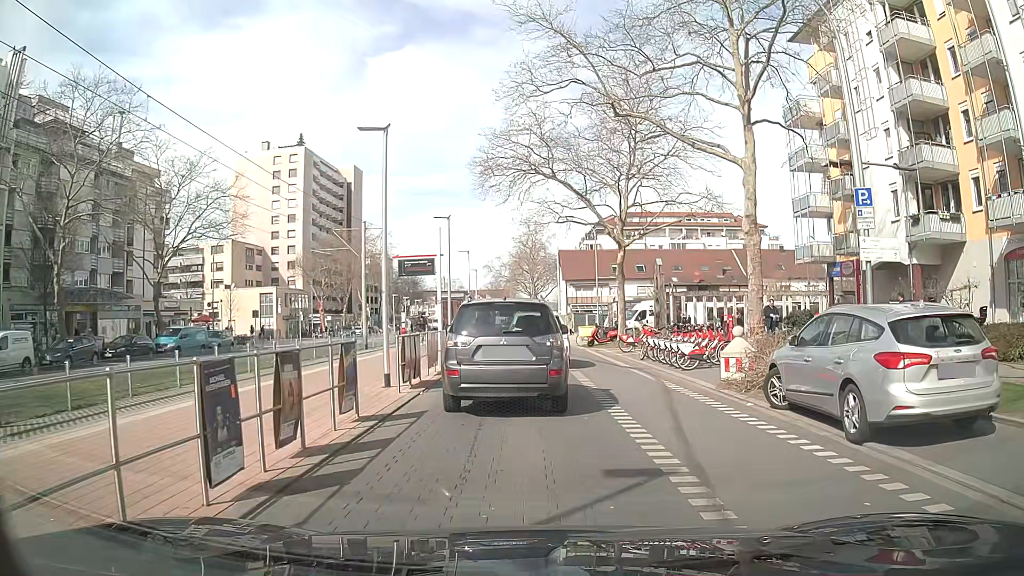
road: tertiary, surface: asphalt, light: Day
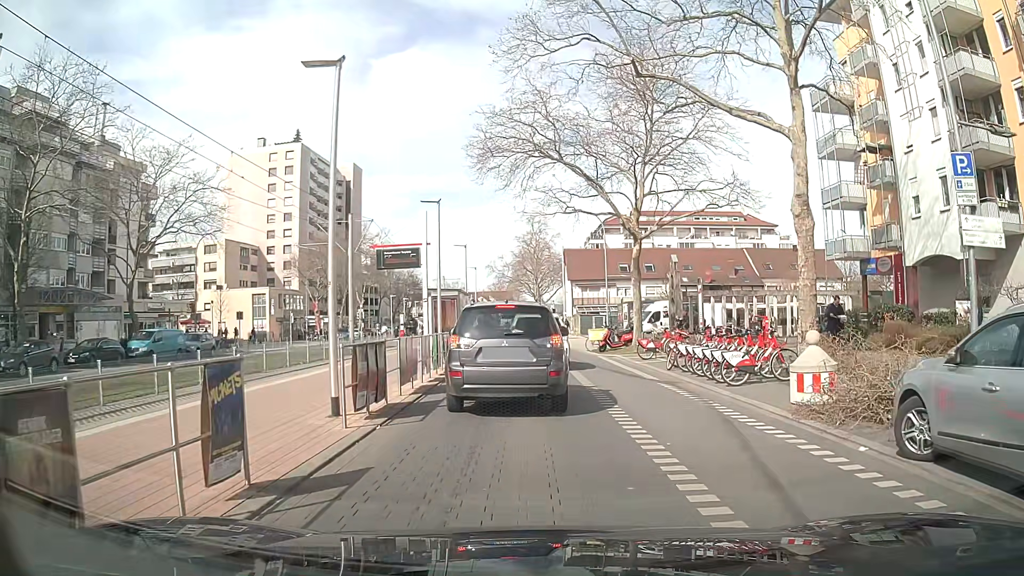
(0.0, +3.8) m; 0°
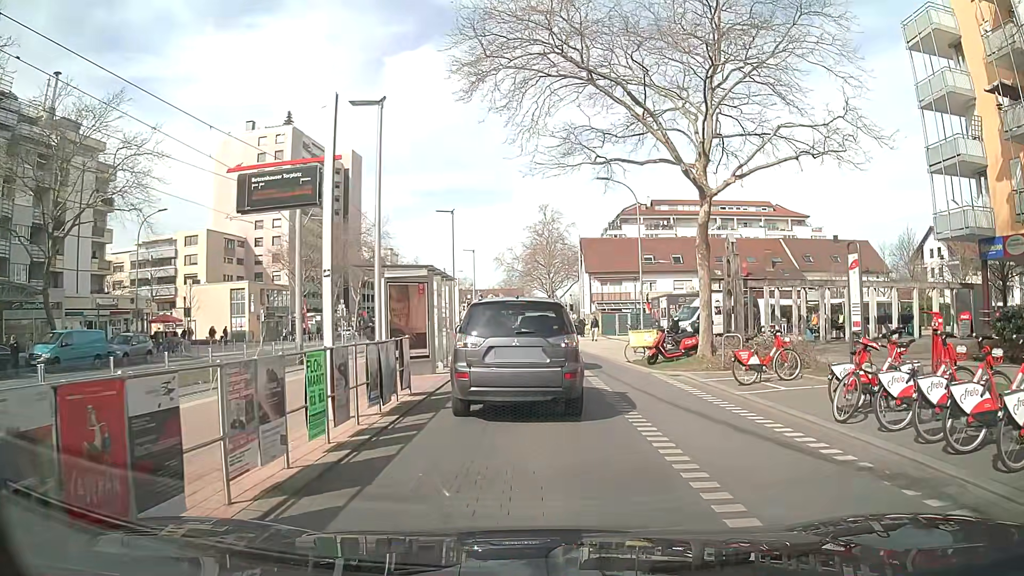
(0.0, +10.0) m; 0°
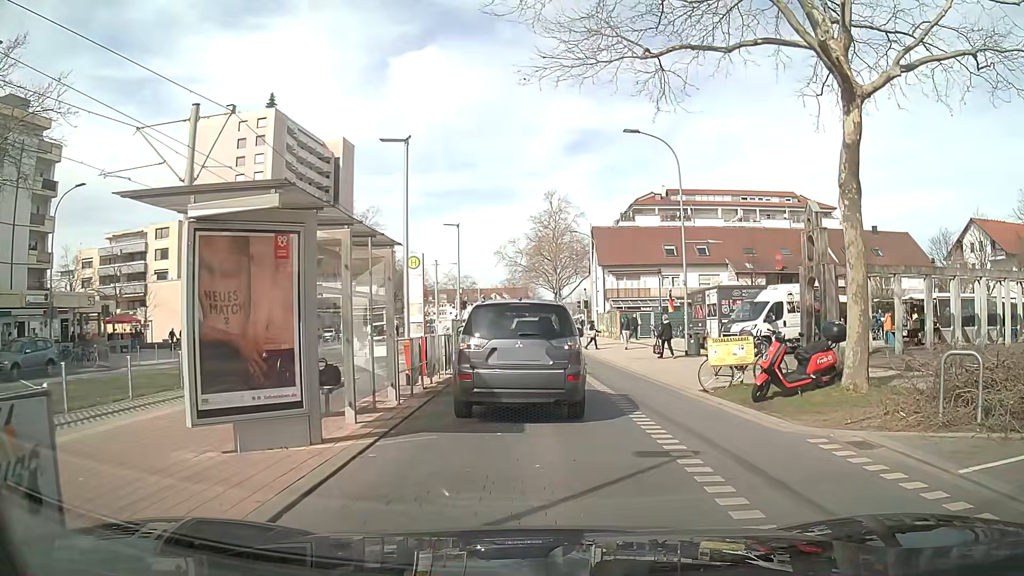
(-0.1, +9.5) m; -1°
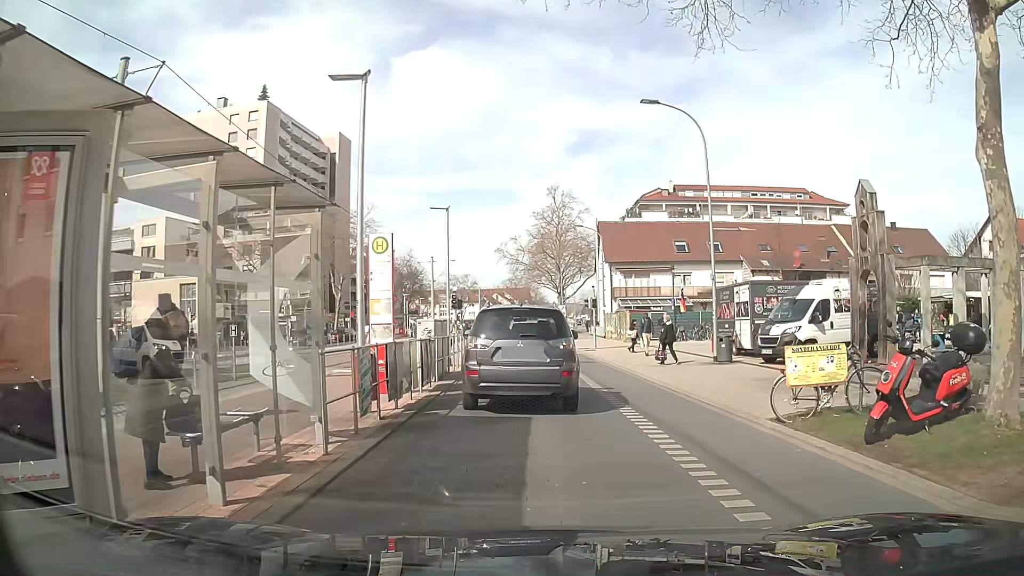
(0.0, +4.0) m; 0°
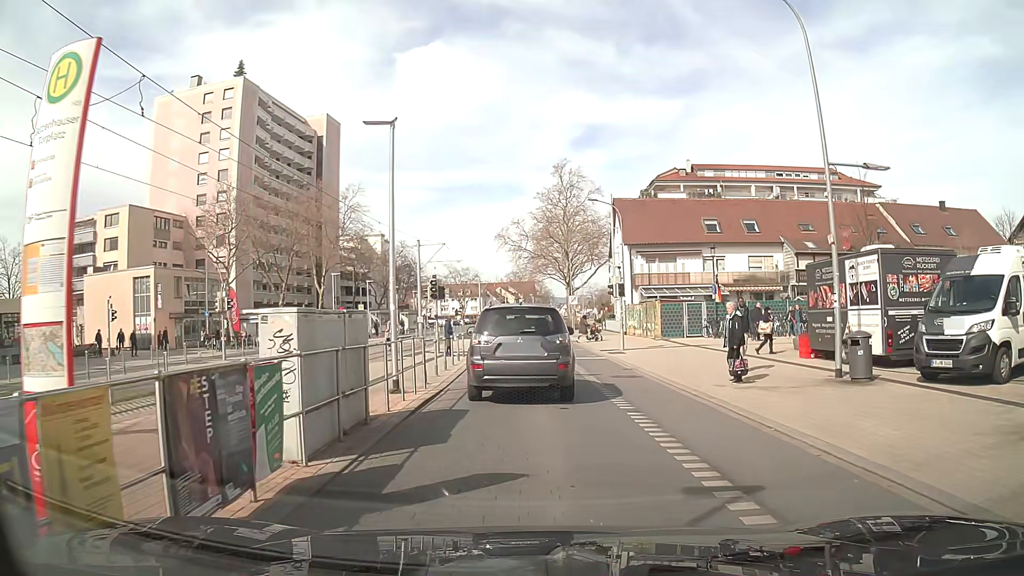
(0.0, +9.5) m; -1°
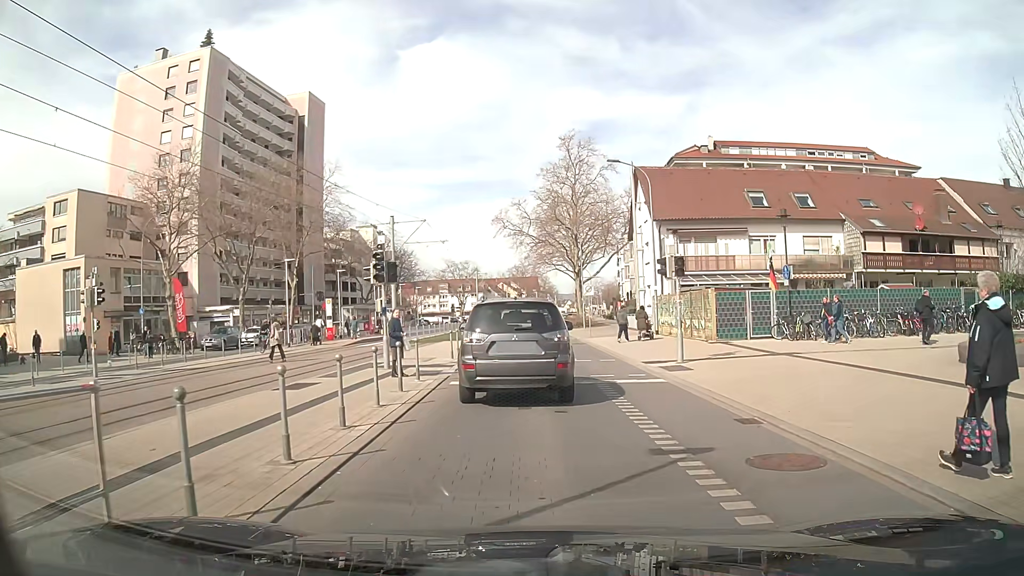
(0.0, +10.5) m; 0°
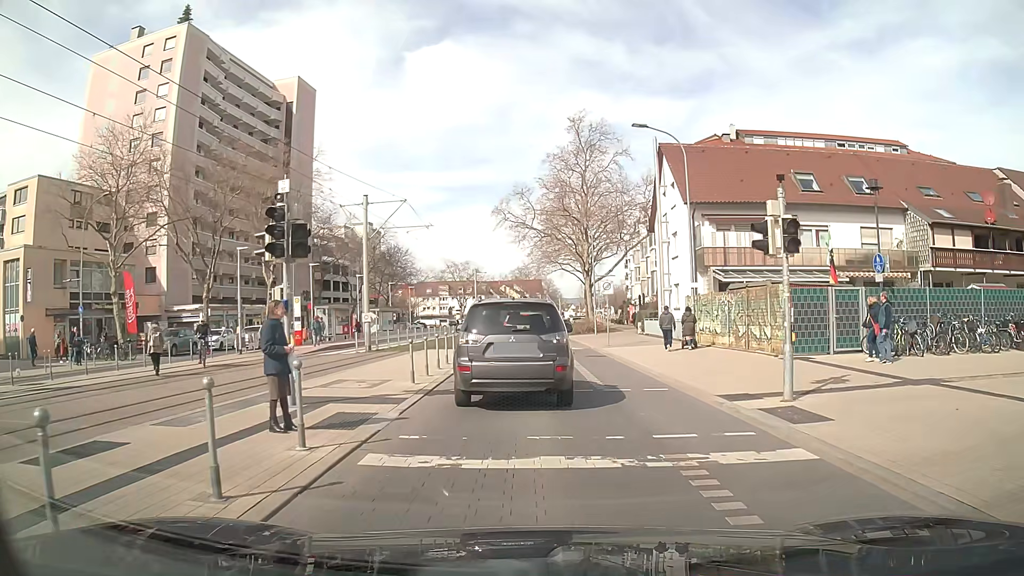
(0.0, +7.5) m; -1°
(0, +10) (0, +20) (0, +30) (0, +40) (0, +50) (0, +60) (0, +70) (0, +80) (+1, +90) (+2, +100) m
